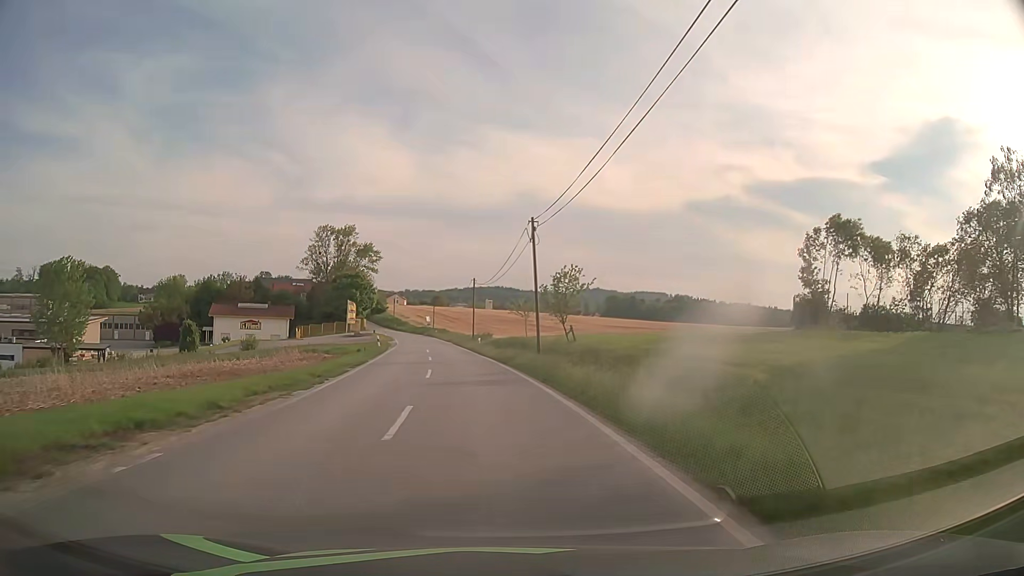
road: tertiary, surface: asphalt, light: Day
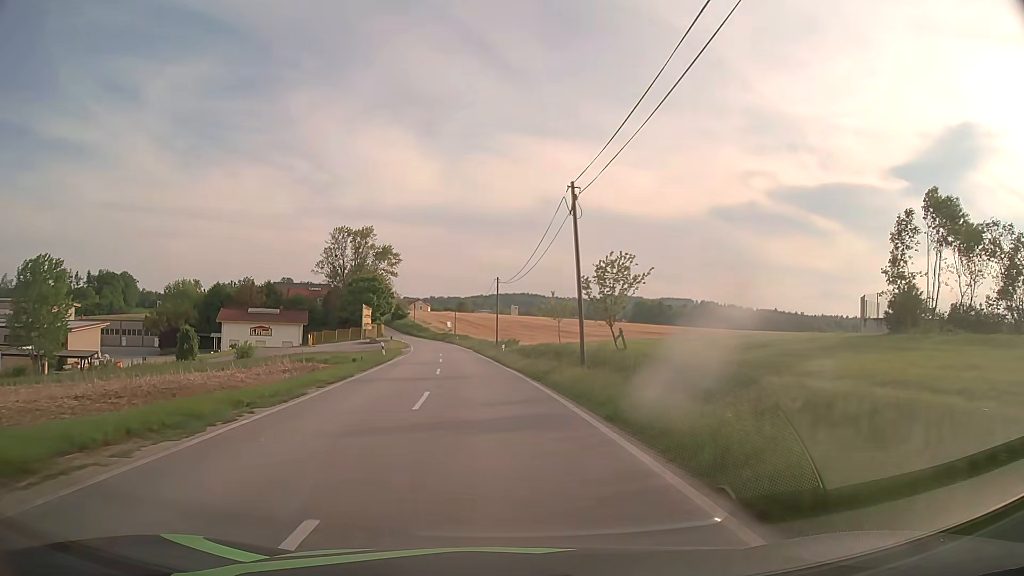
(-0.2, +8.0) m; -2°
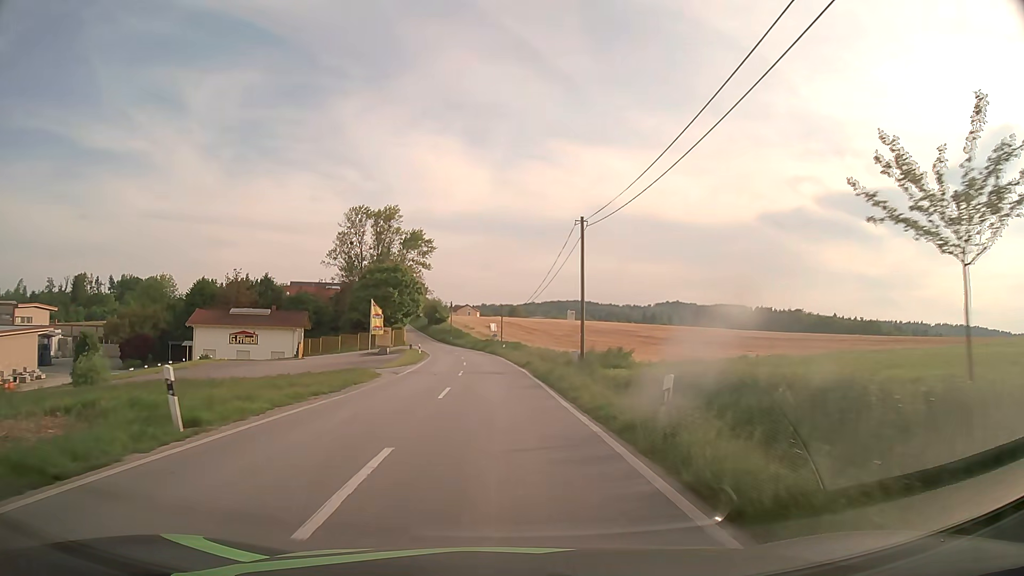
(-1.8, +32.6) m; -5°
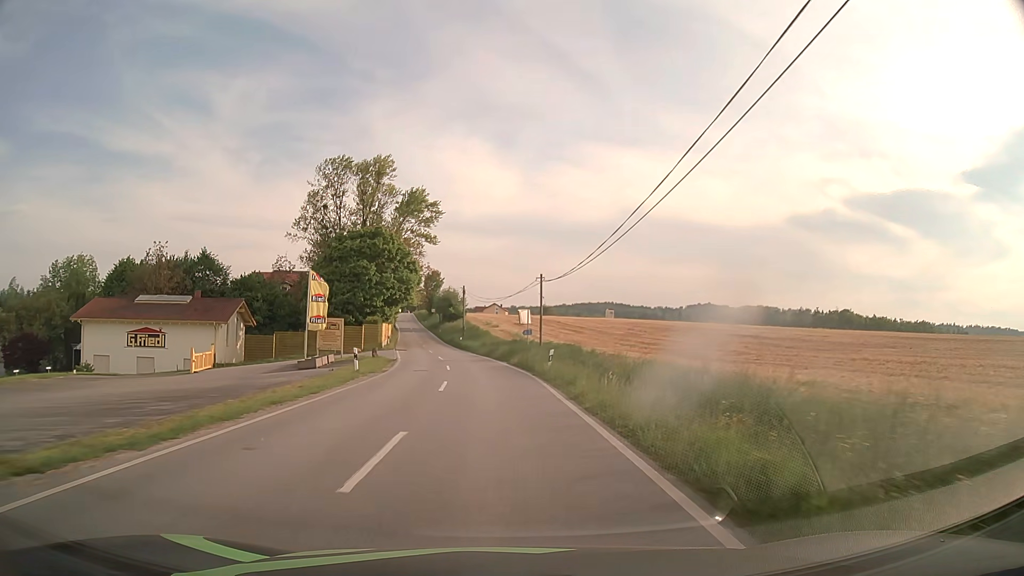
(-0.7, +34.8) m; -3°
